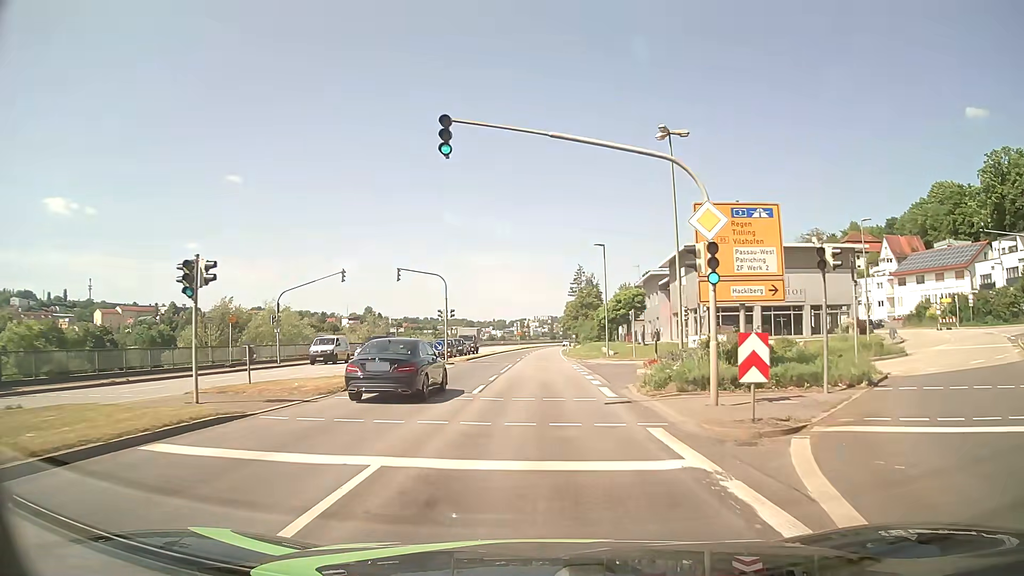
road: primary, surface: asphalt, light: Day
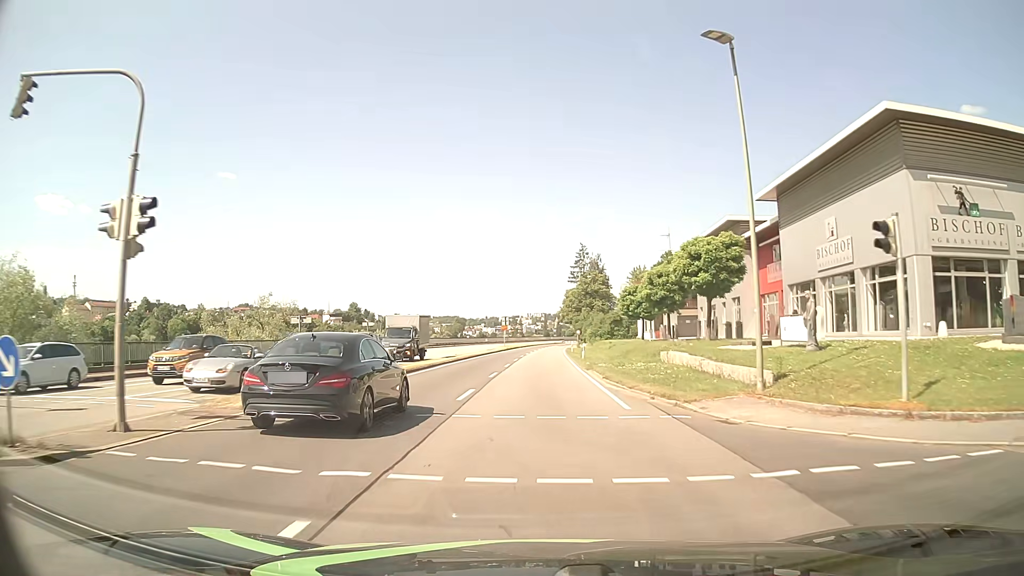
(+0.1, +33.9) m; 0°
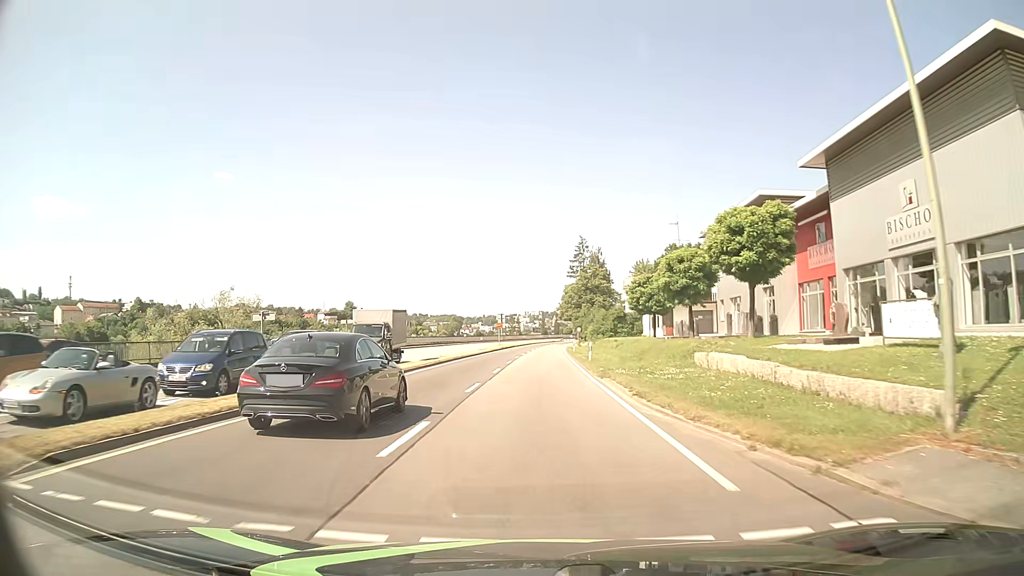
(0.0, +7.2) m; 0°
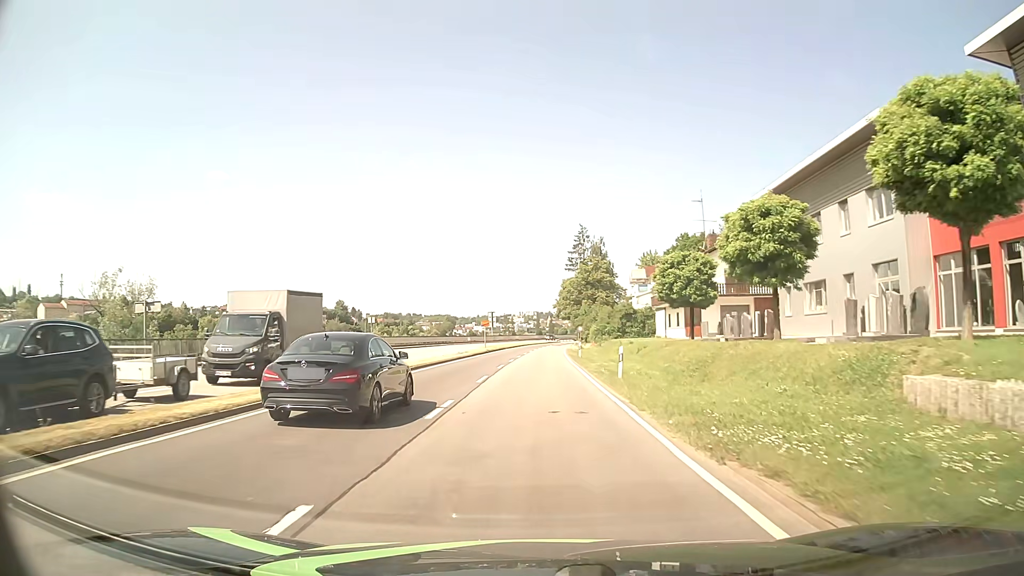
(0.0, +14.6) m; 0°
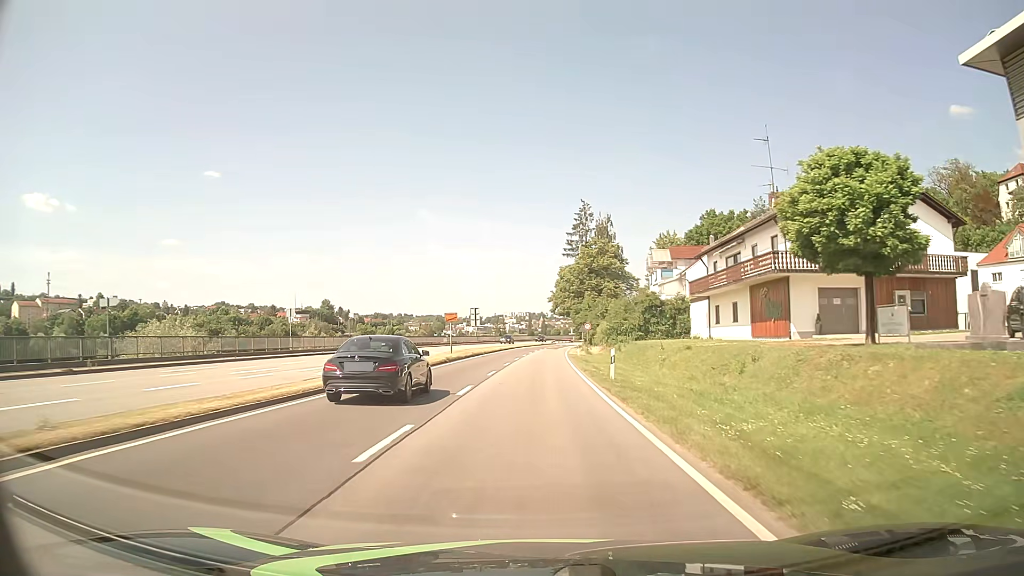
(+0.1, +22.2) m; 0°
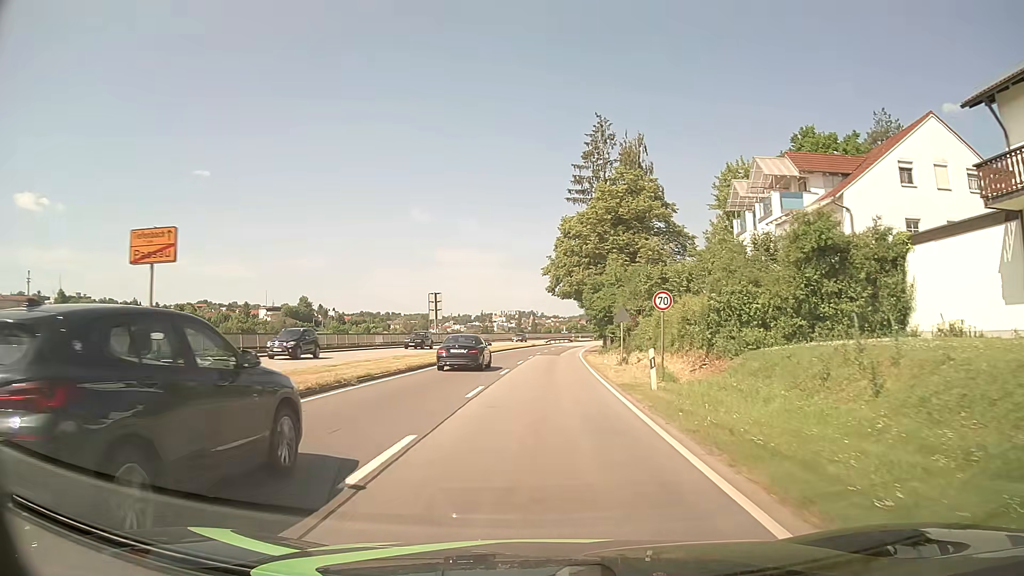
(+0.3, +37.7) m; +1°
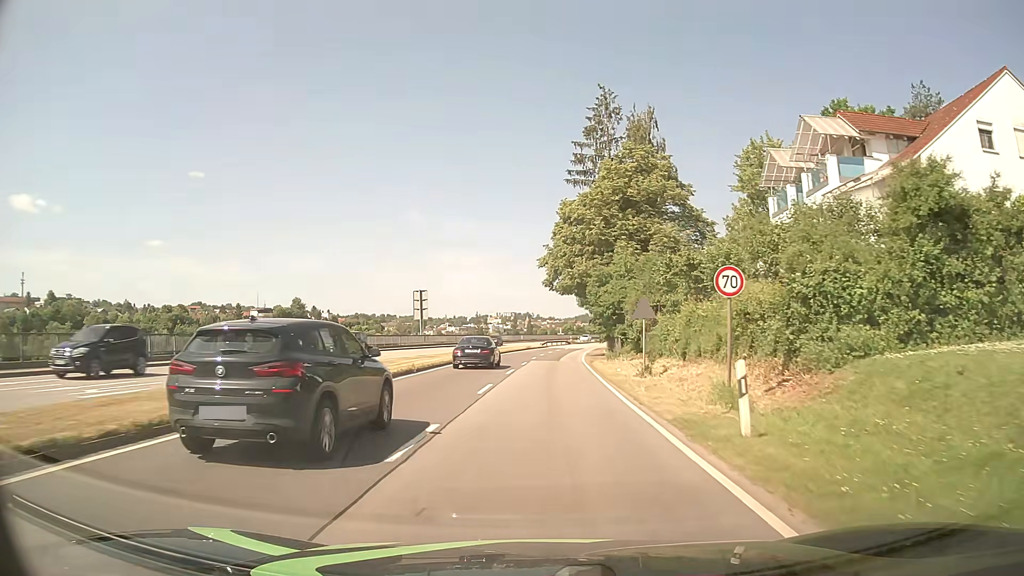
(0.0, +7.6) m; 0°
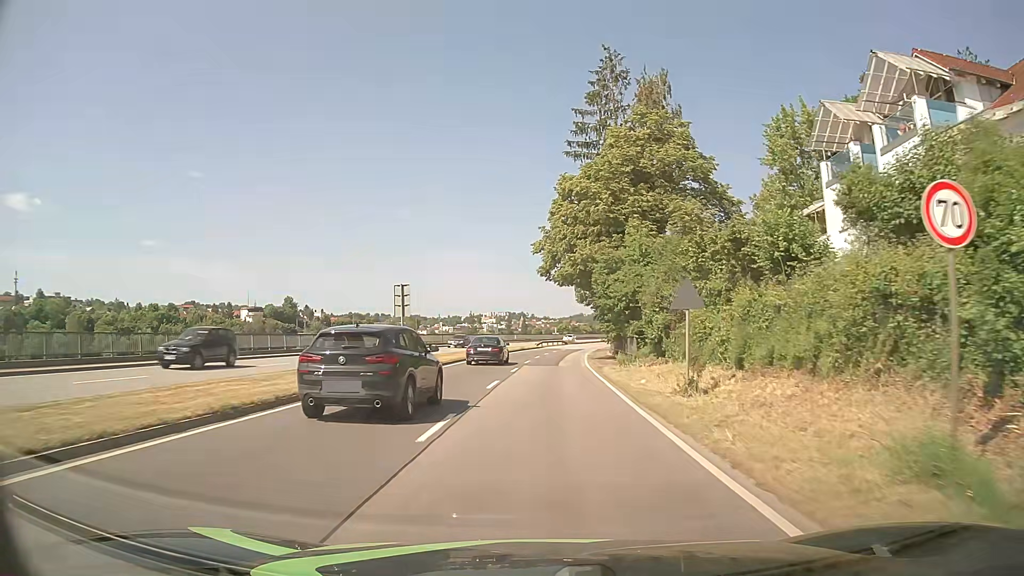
(0.0, +7.7) m; 0°
(0, +10) (0, +20) (+1, +30) (+1, +40) (+2, +50) (+3, +60) (+4, +70) (+5, +80) (+7, +90) (+9, +99) m
